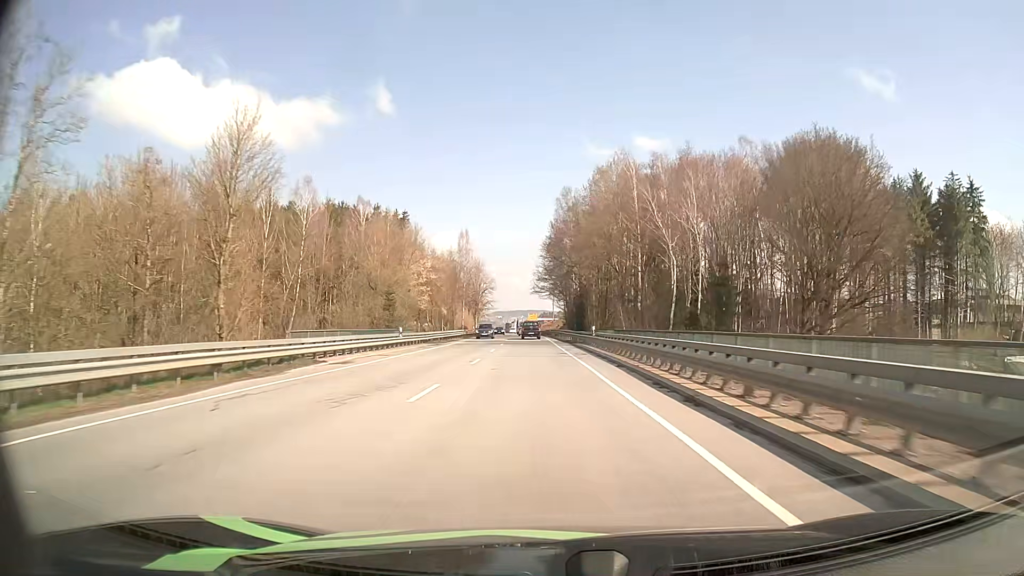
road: primary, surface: asphalt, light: Day
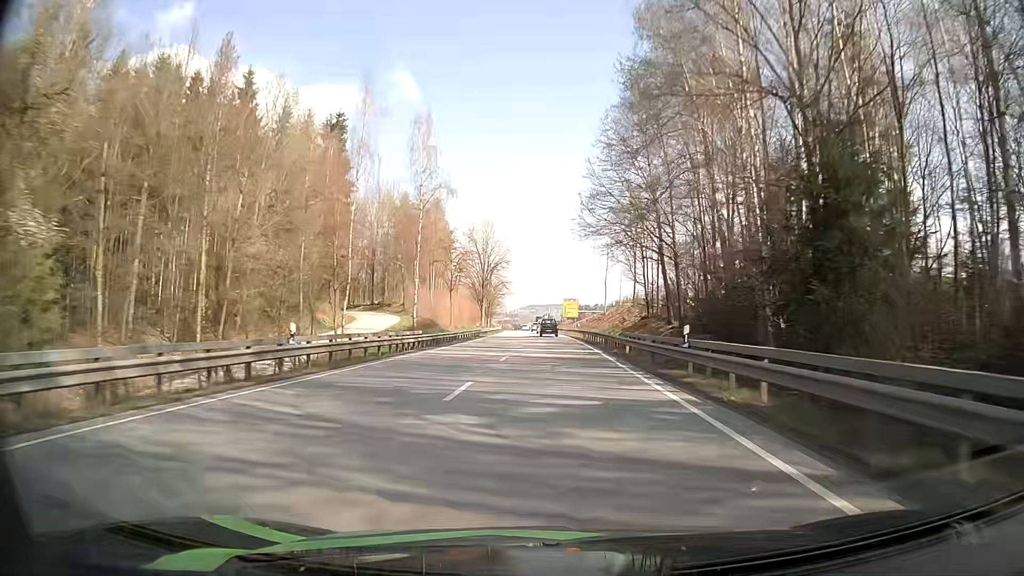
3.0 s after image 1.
(-2.2, +73.3) m; -3°
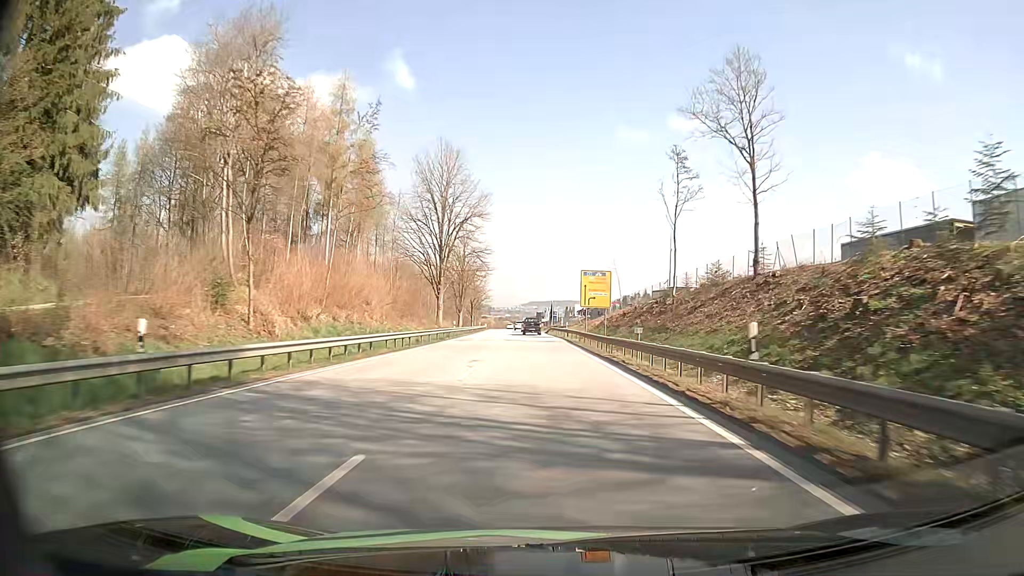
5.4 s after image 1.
(-0.1, +56.8) m; 0°
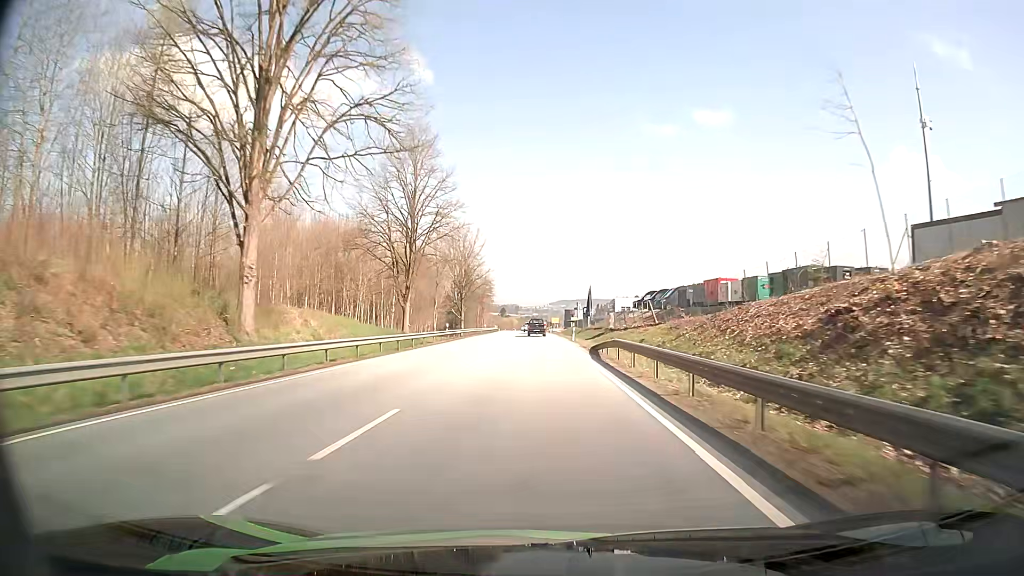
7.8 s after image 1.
(-1.1, +57.5) m; -2°
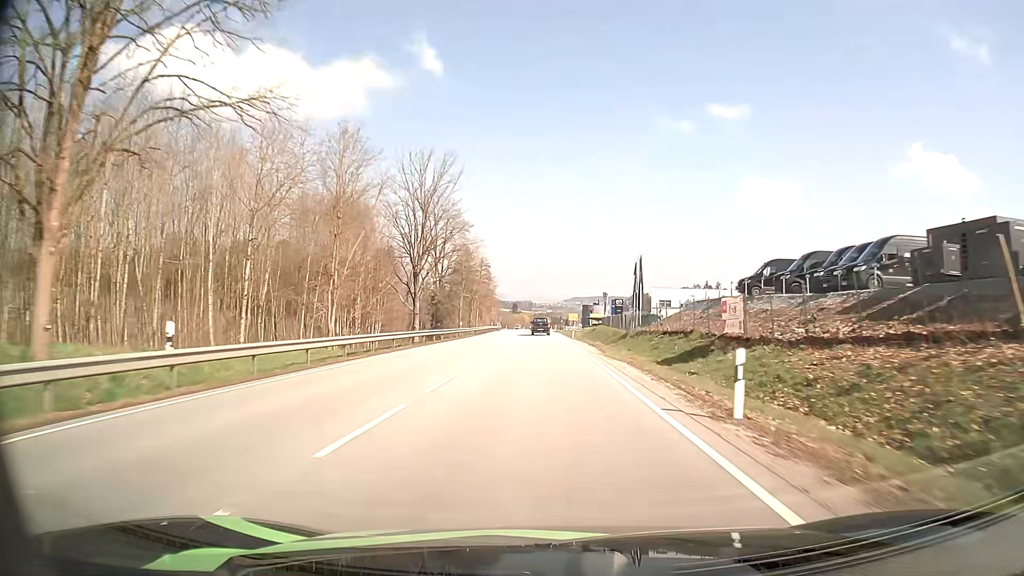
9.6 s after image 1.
(-0.7, +42.6) m; -1°
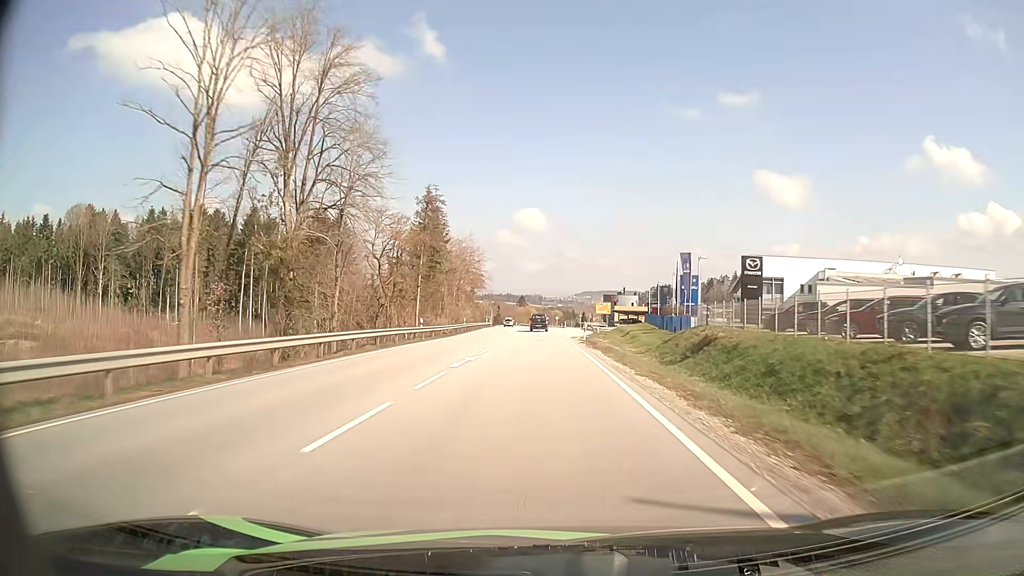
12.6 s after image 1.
(-0.4, +66.1) m; -1°
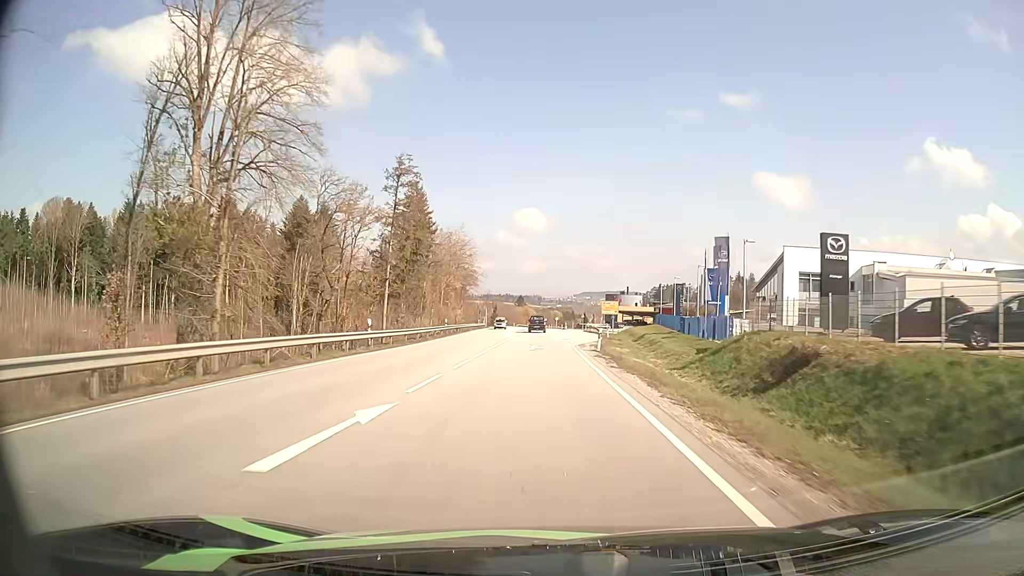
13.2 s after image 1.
(0.0, +12.2) m; 0°
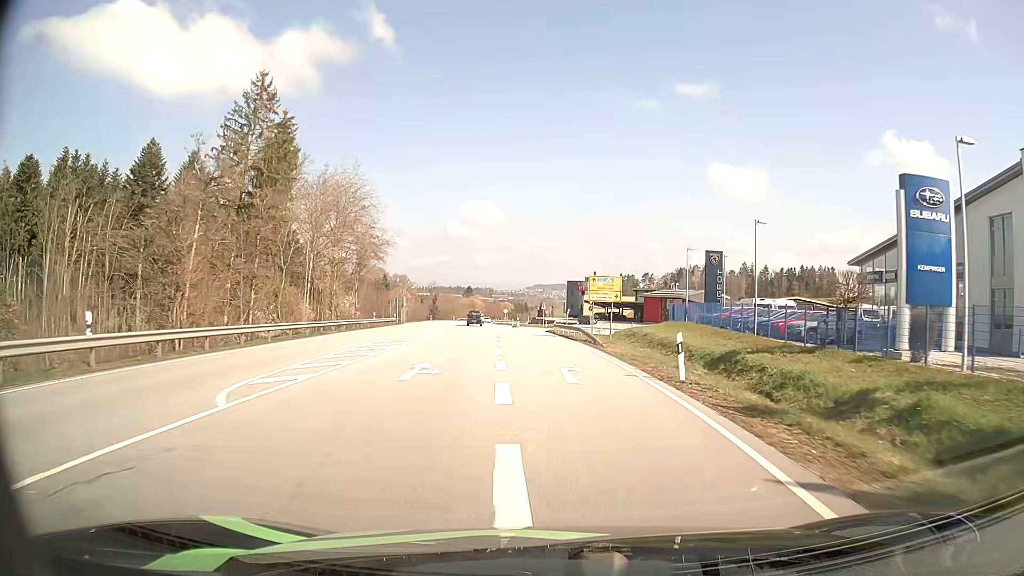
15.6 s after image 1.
(+1.0, +43.3) m; +4°
(0, +10) (0, +20) (0, +30) (-1, +40) (-1, +50) (-2, +60) (-2, +70) (+1, +79) (+9, +86) (+18, +89) m
